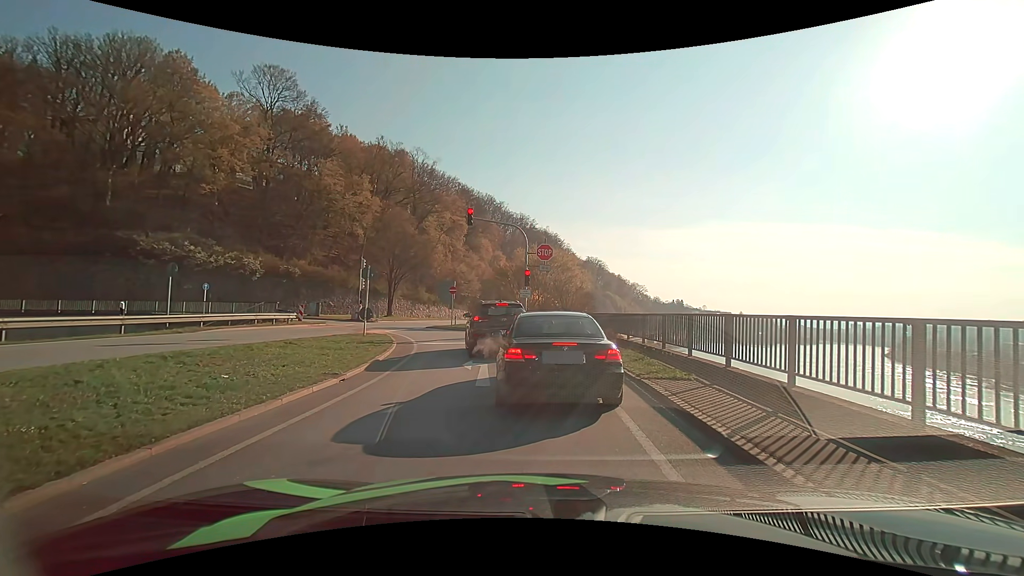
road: primary_link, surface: asphalt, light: Day
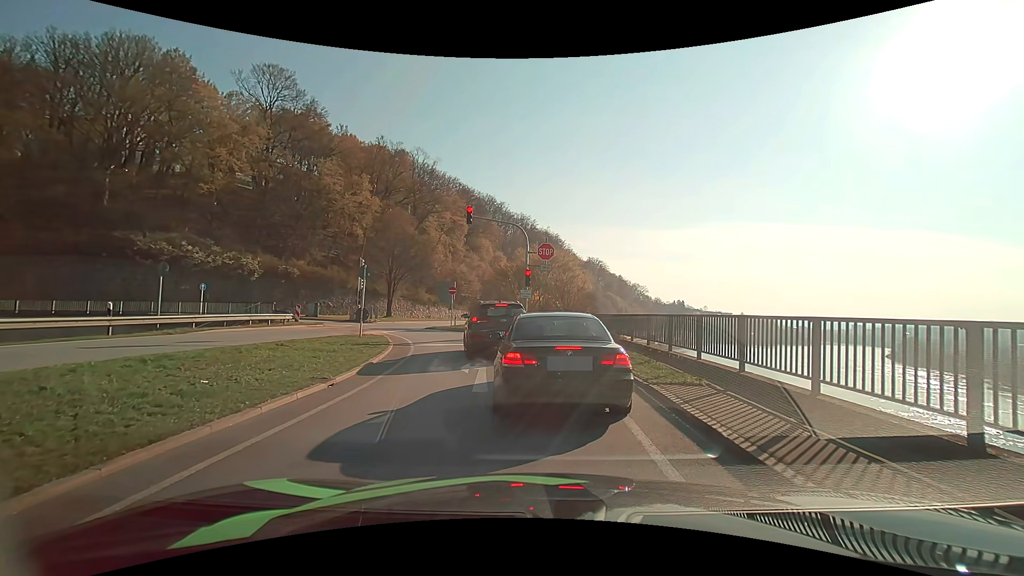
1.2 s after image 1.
(0.0, +0.6) m; 0°
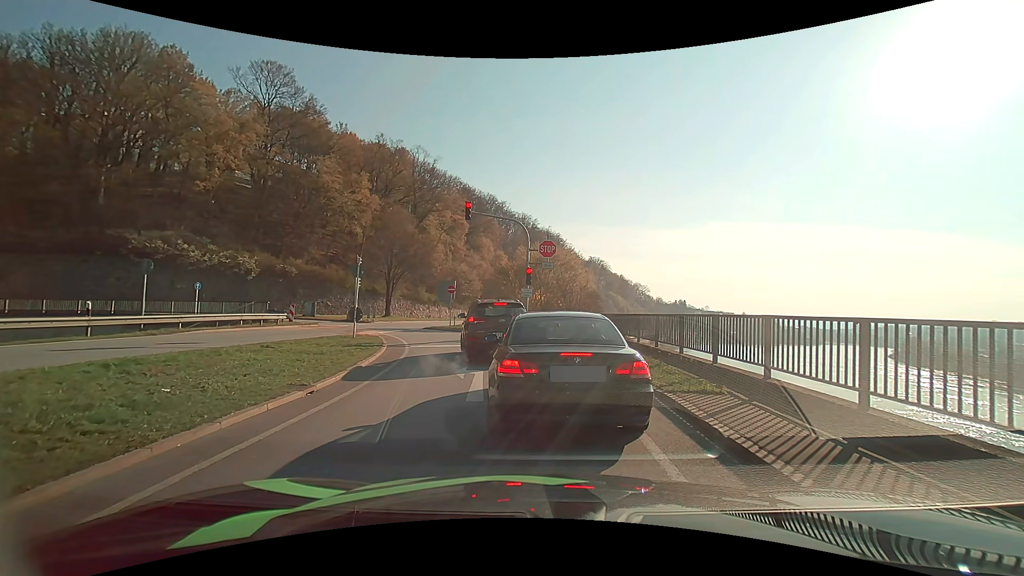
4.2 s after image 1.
(0.0, +1.0) m; 0°
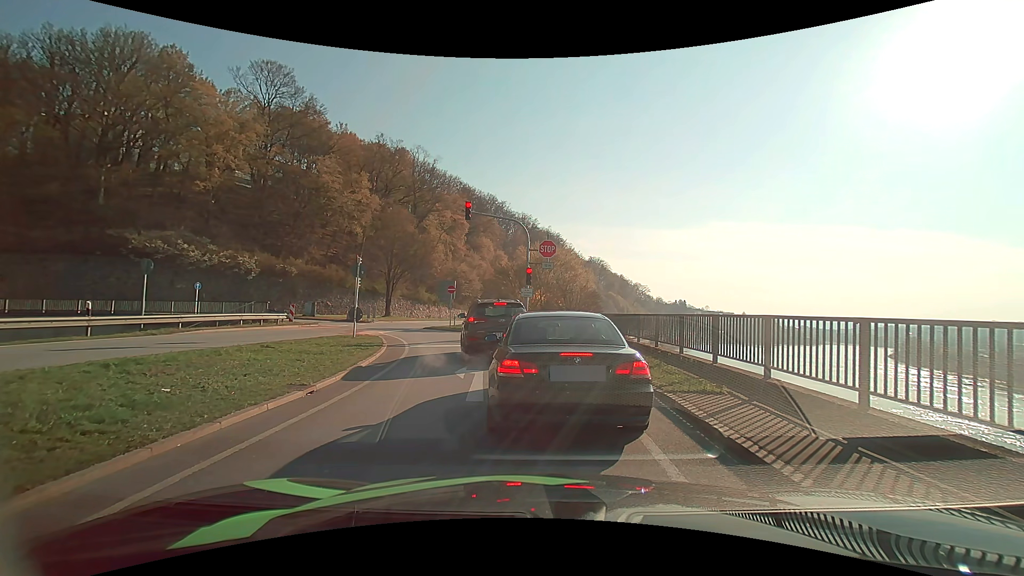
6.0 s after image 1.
(0.0, 0.0) m; 0°
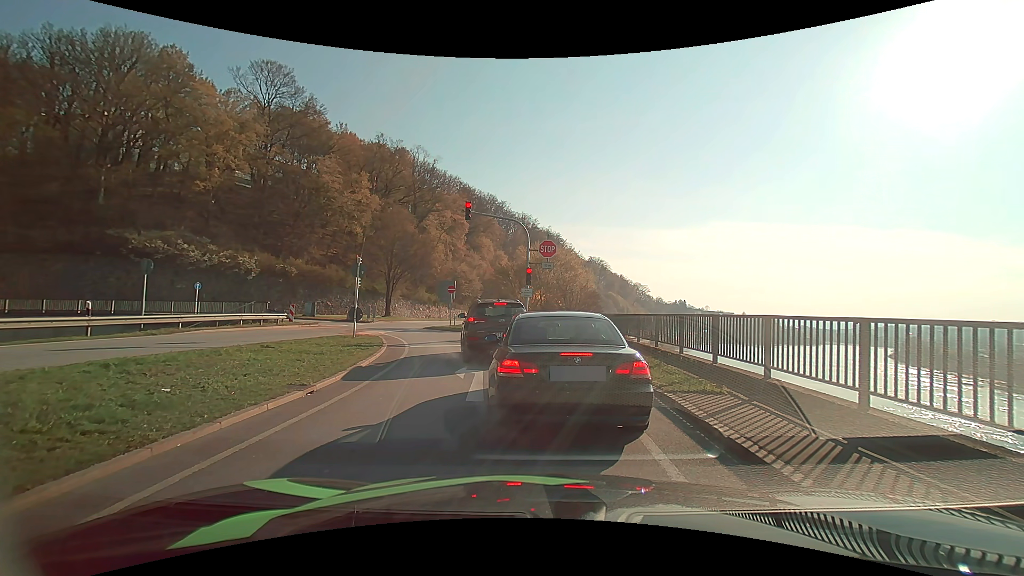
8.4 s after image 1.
(0.0, 0.0) m; 0°
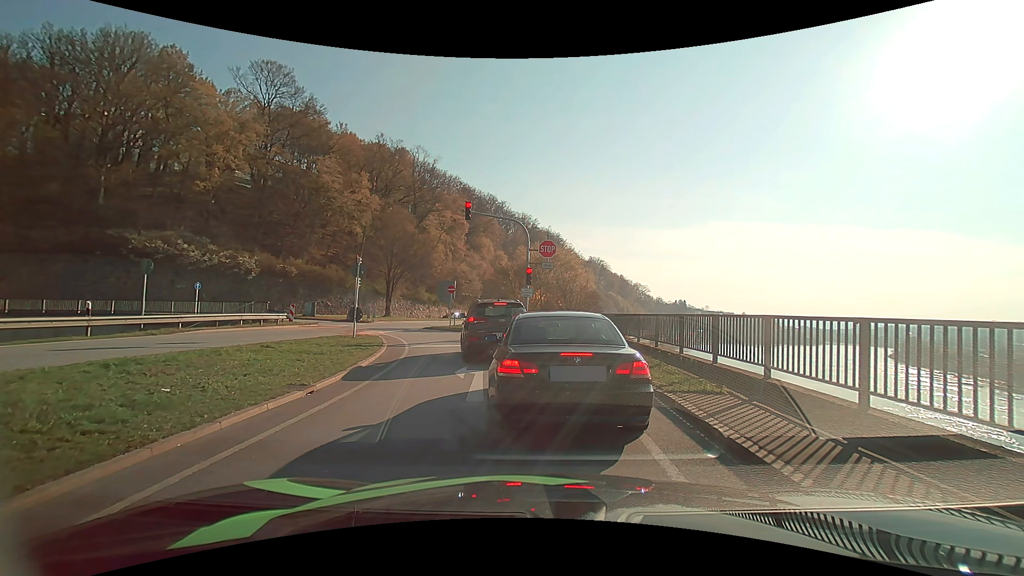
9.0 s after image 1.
(0.0, 0.0) m; 0°
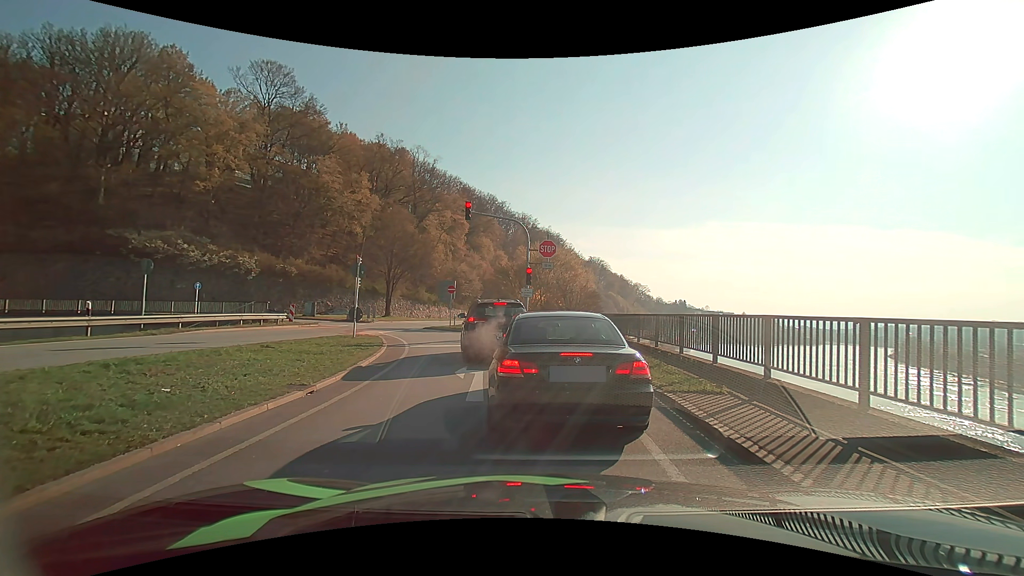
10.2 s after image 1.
(0.0, 0.0) m; 0°
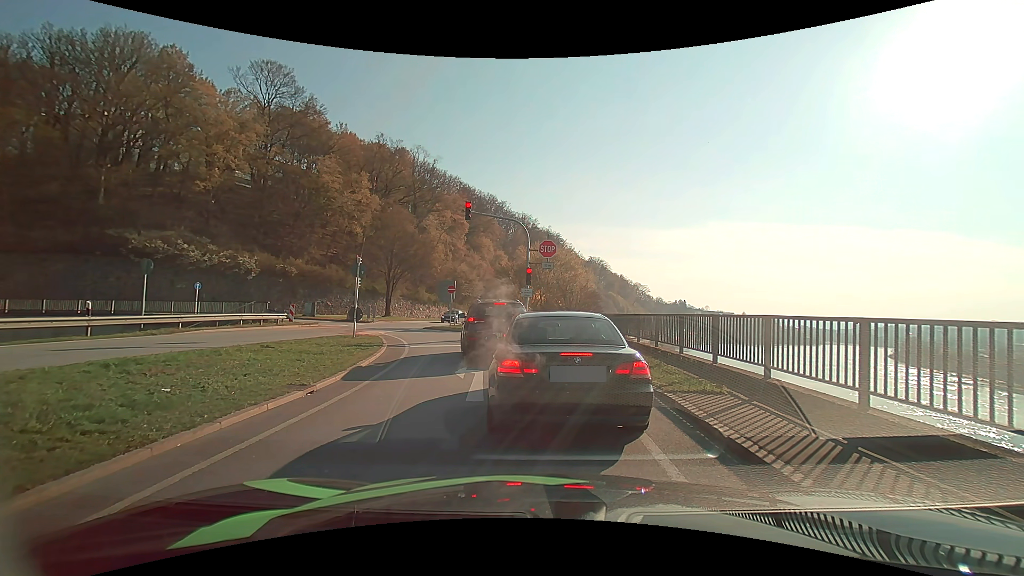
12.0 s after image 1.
(0.0, 0.0) m; 0°
(-1, +10) (-2, +20) (-6, +29) (-13, +36) (-22, +40) (-32, +41) (-42, +39) (-51, +35) (-60, +30) (-68, +25) m
